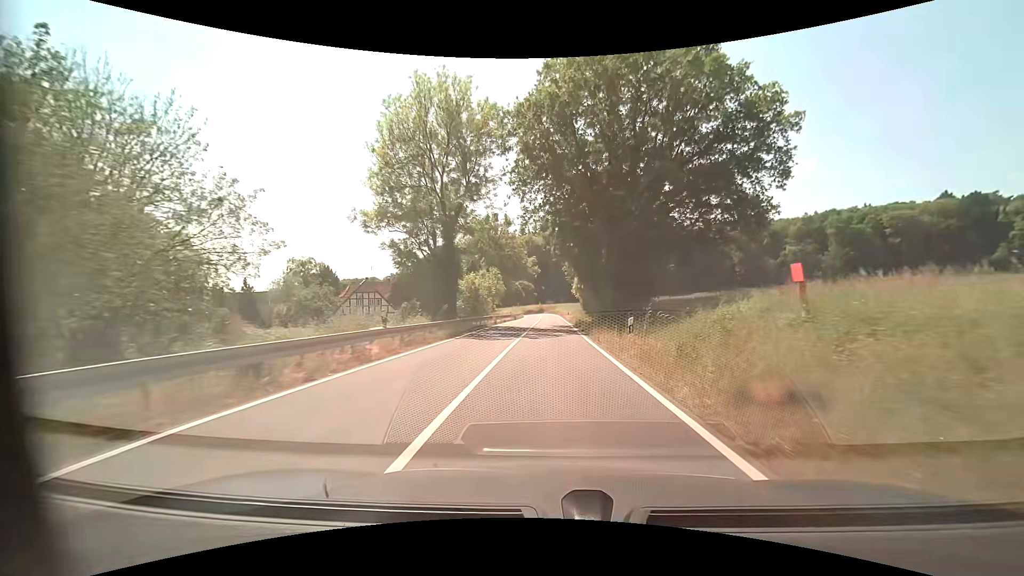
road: secondary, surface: asphalt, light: Day
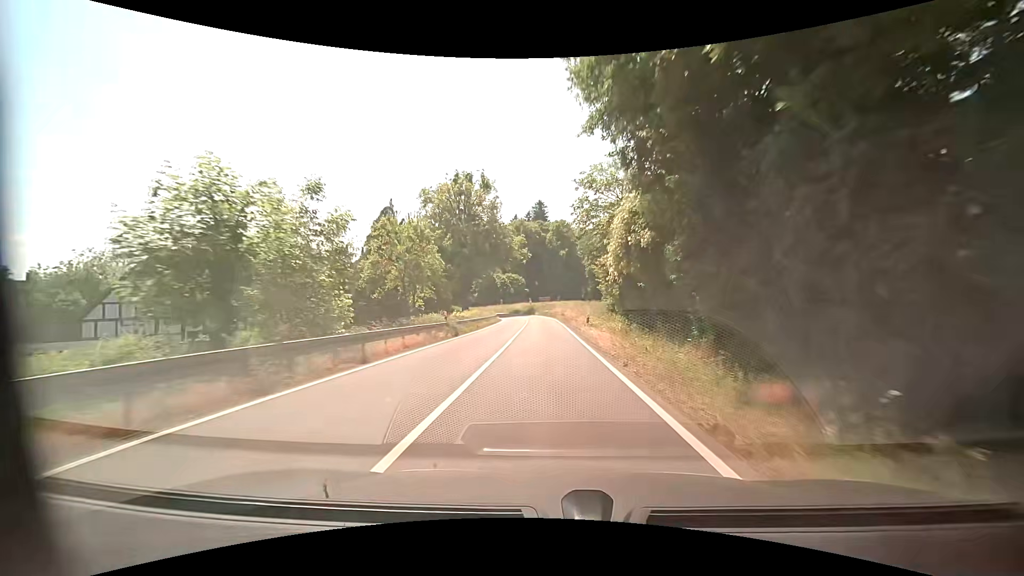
(+0.4, +38.3) m; 0°
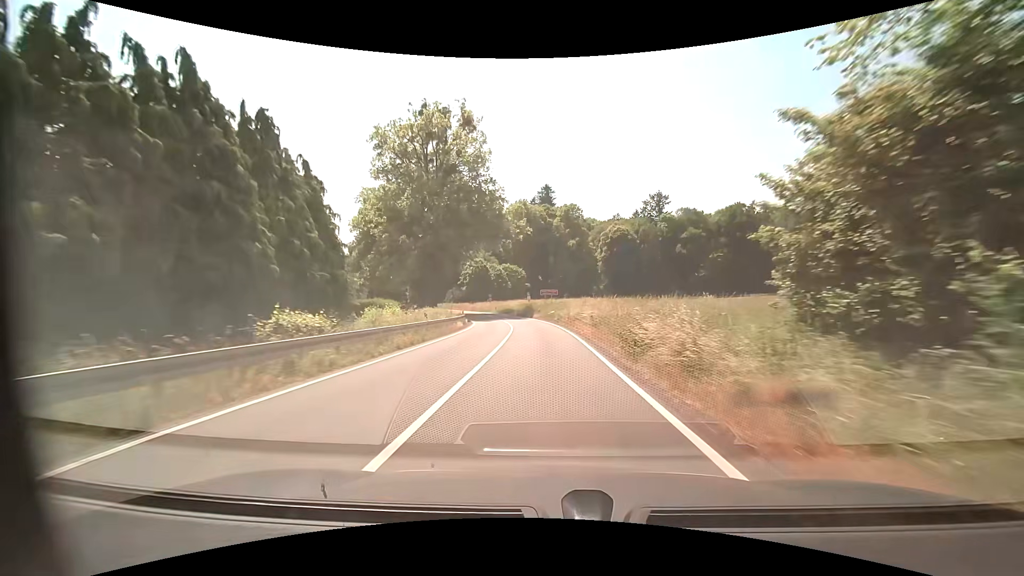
(+0.2, +29.8) m; 0°
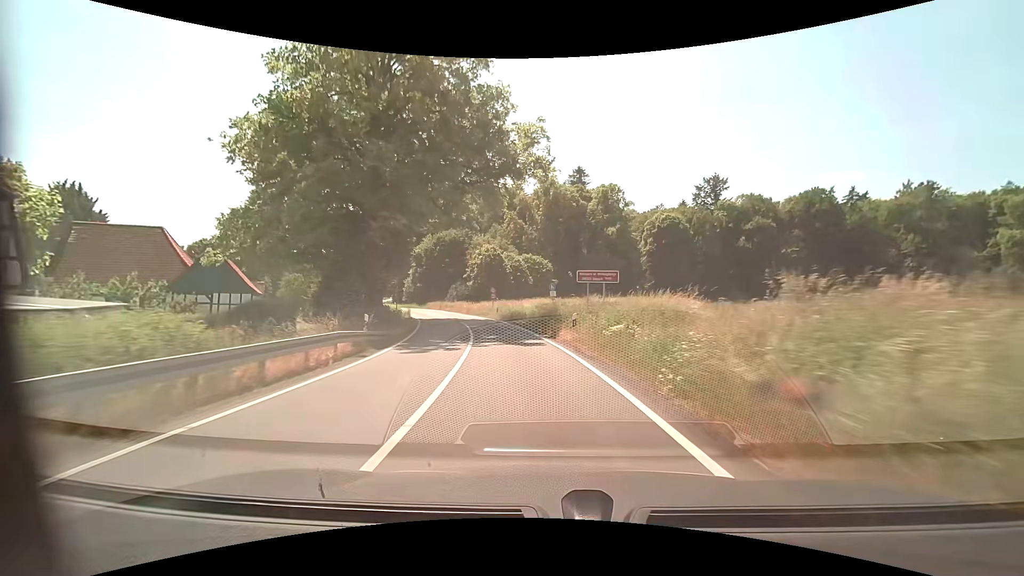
(-0.3, +29.5) m; -3°
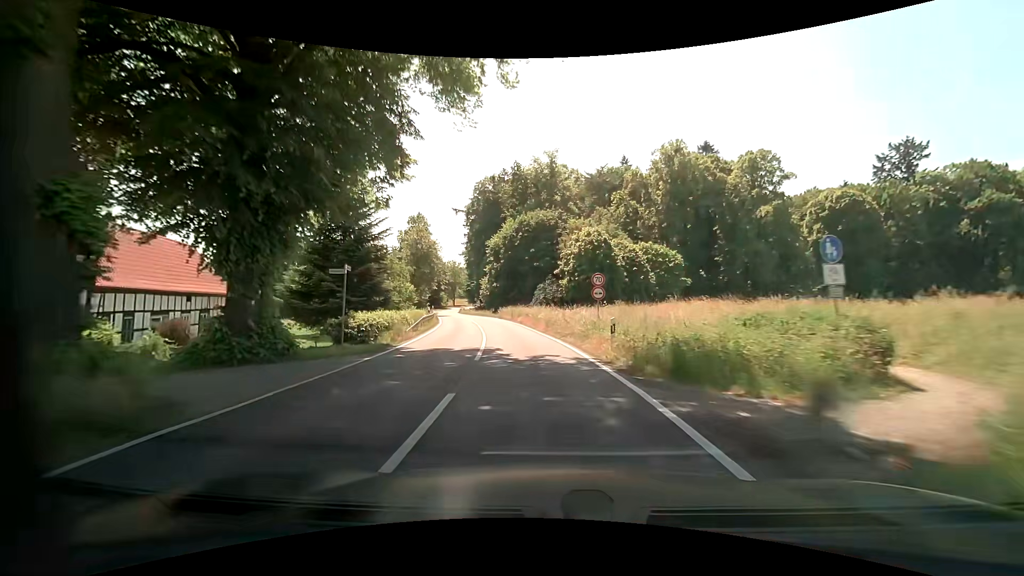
(-2.7, +28.5) m; -11°
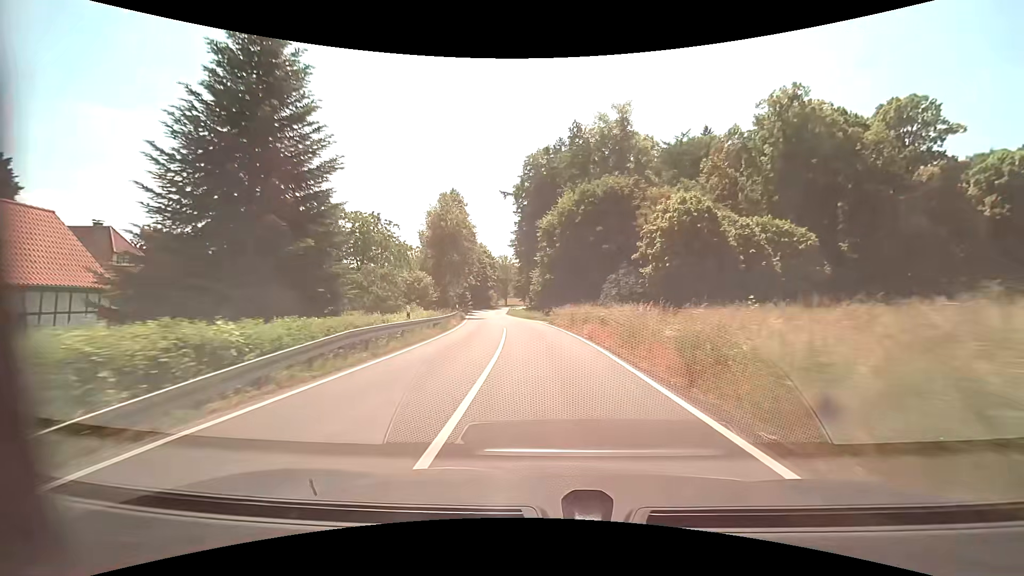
(-1.4, +19.3) m; -7°
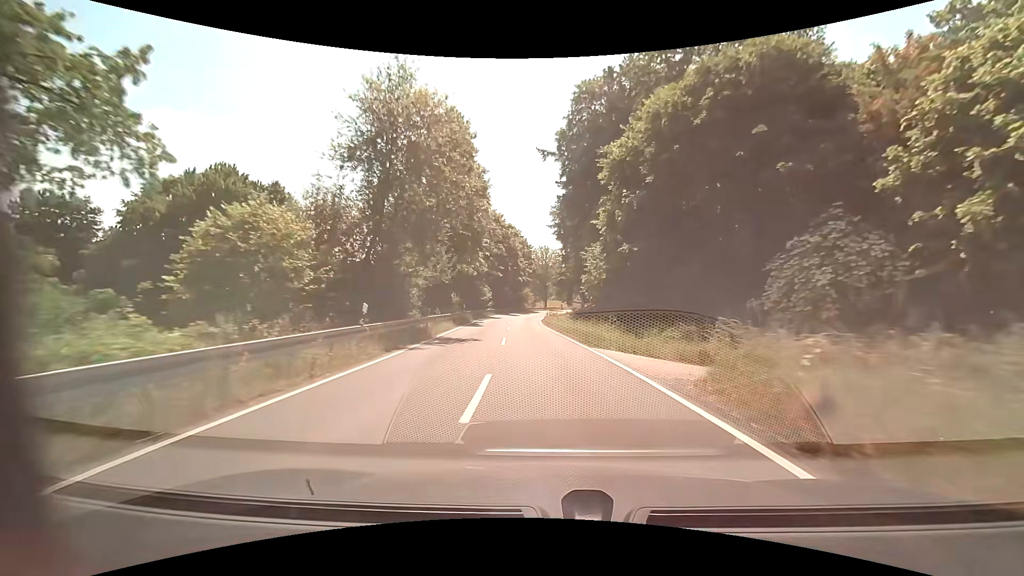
(-1.6, +29.8) m; -5°
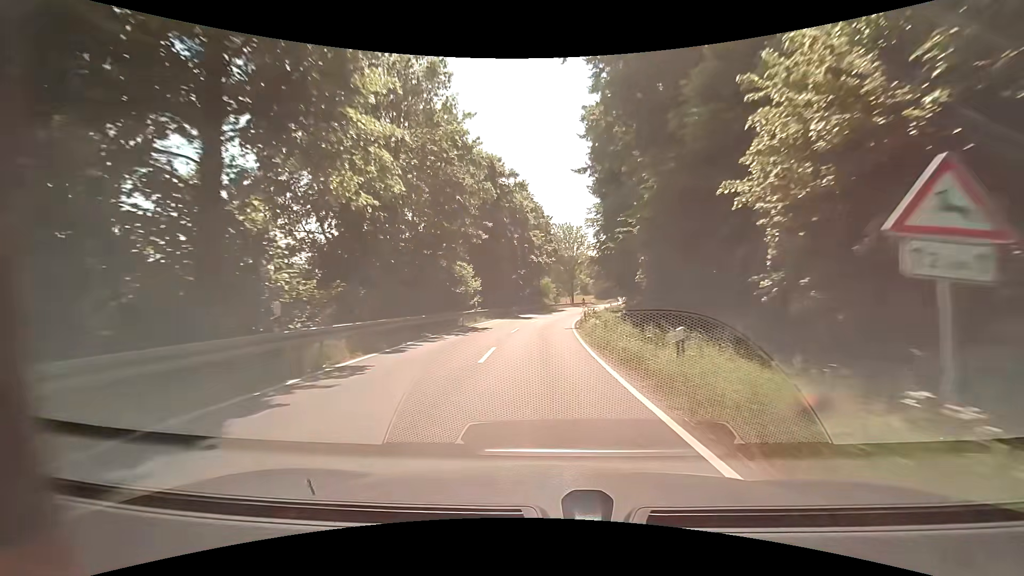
(-0.9, +30.2) m; -3°
(0, +10) (0, +20) (+1, +30) (+1, +40) (+2, +50) (+4, +60) (+6, +70) (+8, +79) (+11, +89) (+13, +99) m
